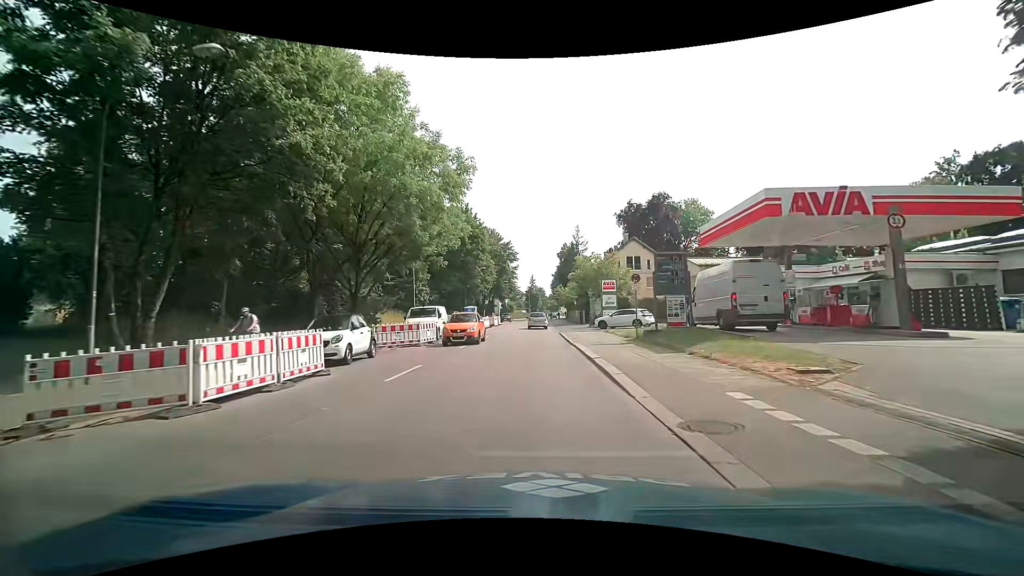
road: secondary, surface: asphalt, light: Day
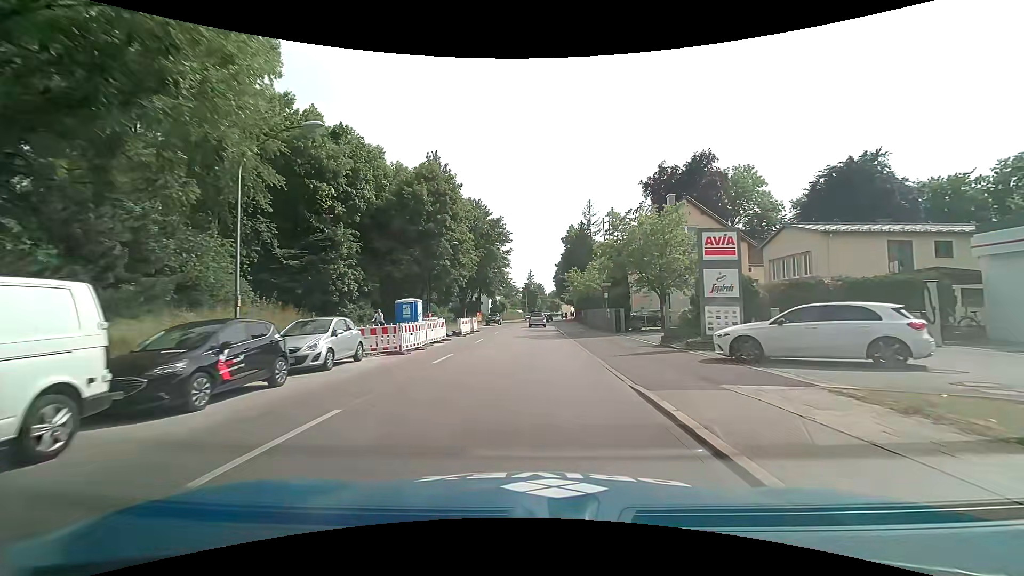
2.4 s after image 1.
(0.0, +25.6) m; 0°
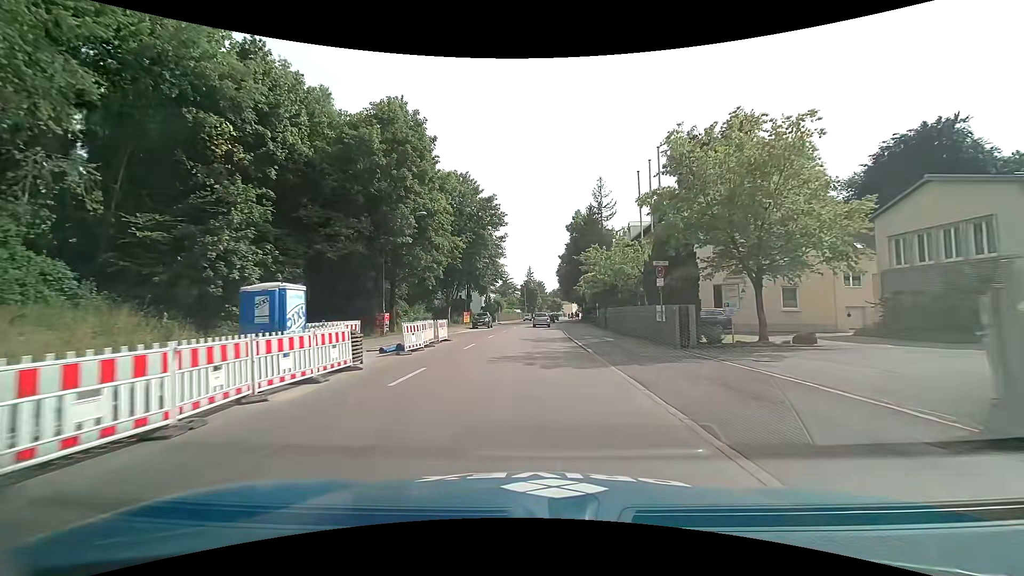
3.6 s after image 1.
(0.0, +14.0) m; 0°
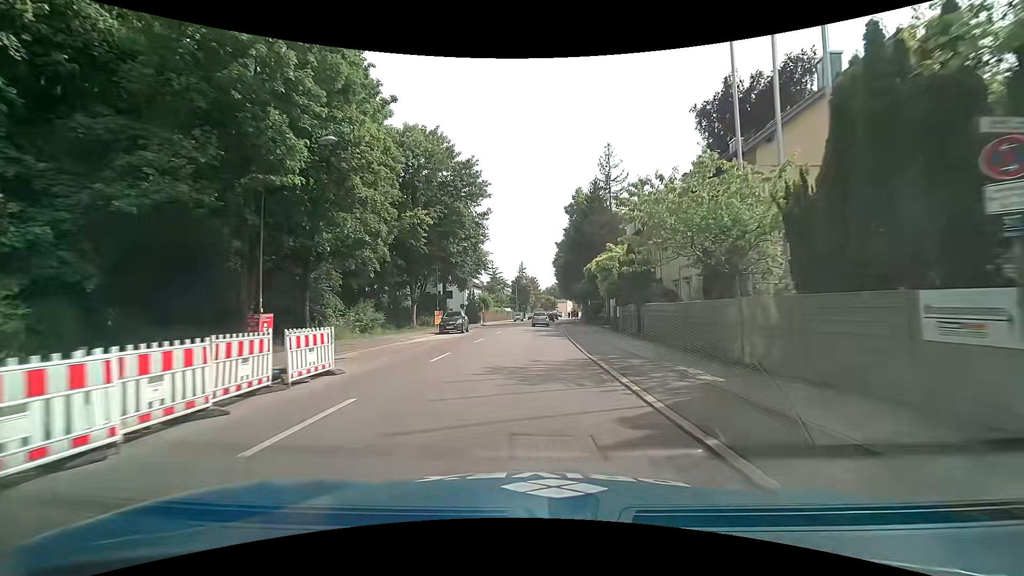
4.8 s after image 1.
(0.0, +14.1) m; +1°
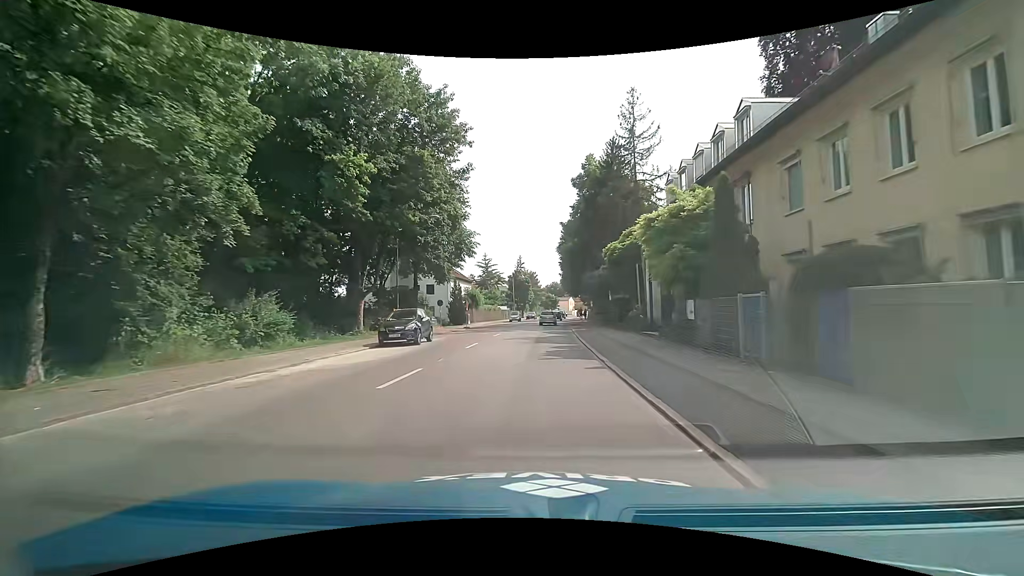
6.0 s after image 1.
(0.0, +14.0) m; 0°
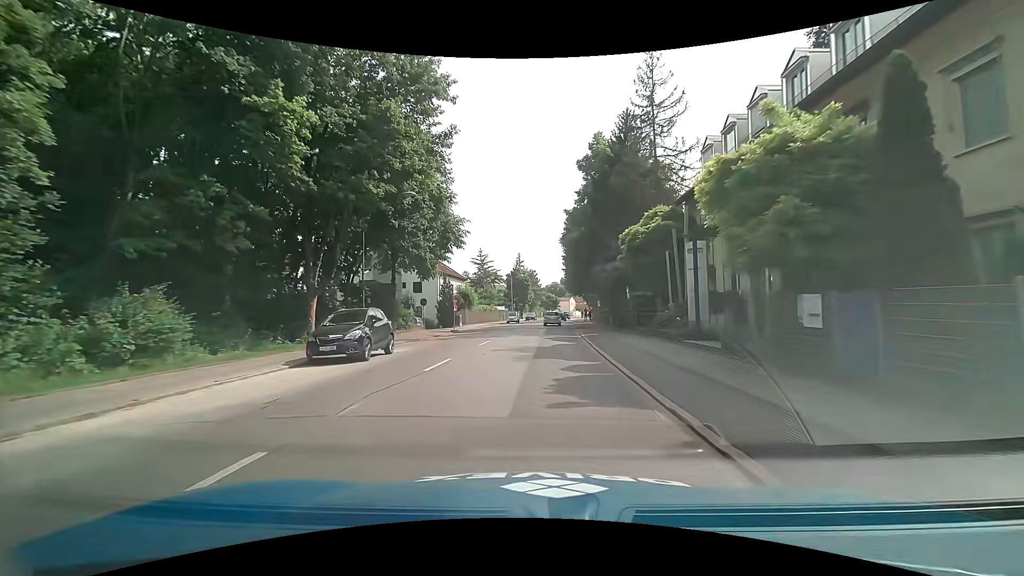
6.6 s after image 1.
(+0.1, +7.0) m; 0°
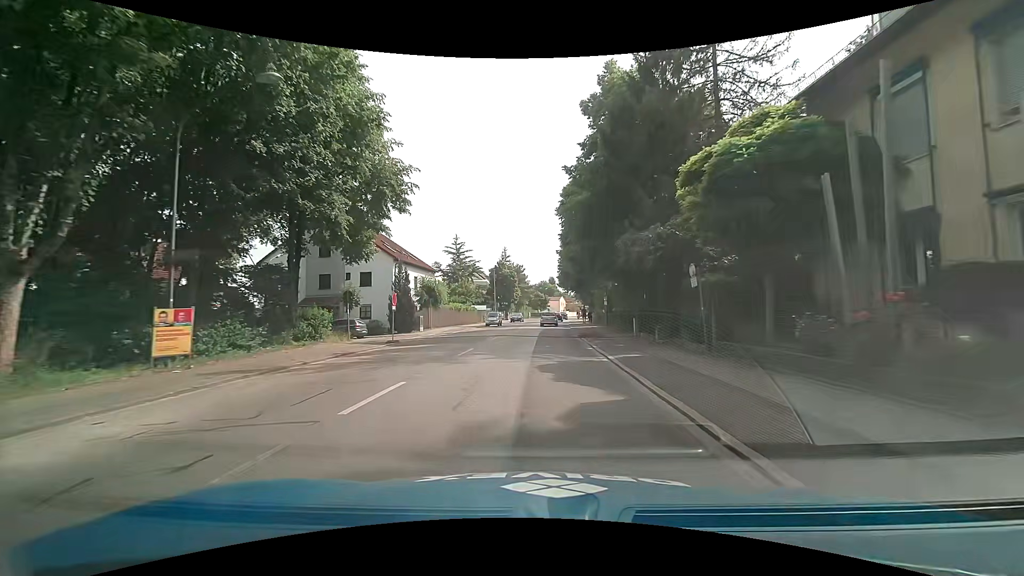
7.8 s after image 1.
(+0.2, +13.9) m; +1°
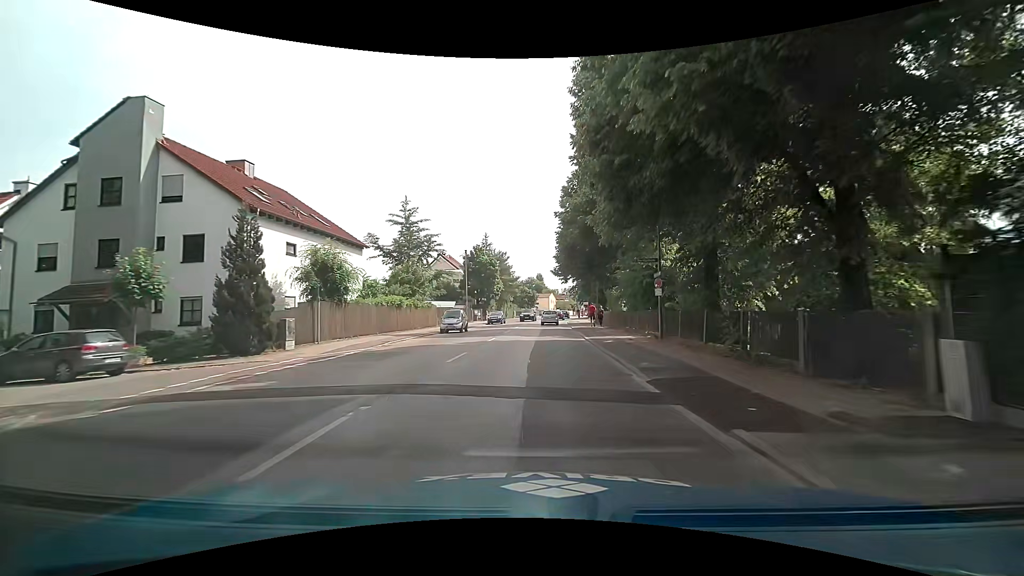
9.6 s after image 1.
(+0.2, +20.7) m; +2°
(0, +10) (0, +20) (0, +30) (+1, +40) (+1, +50) (+2, +60) (+3, +70) (+4, +80) (+5, +90) (+6, +100) m
